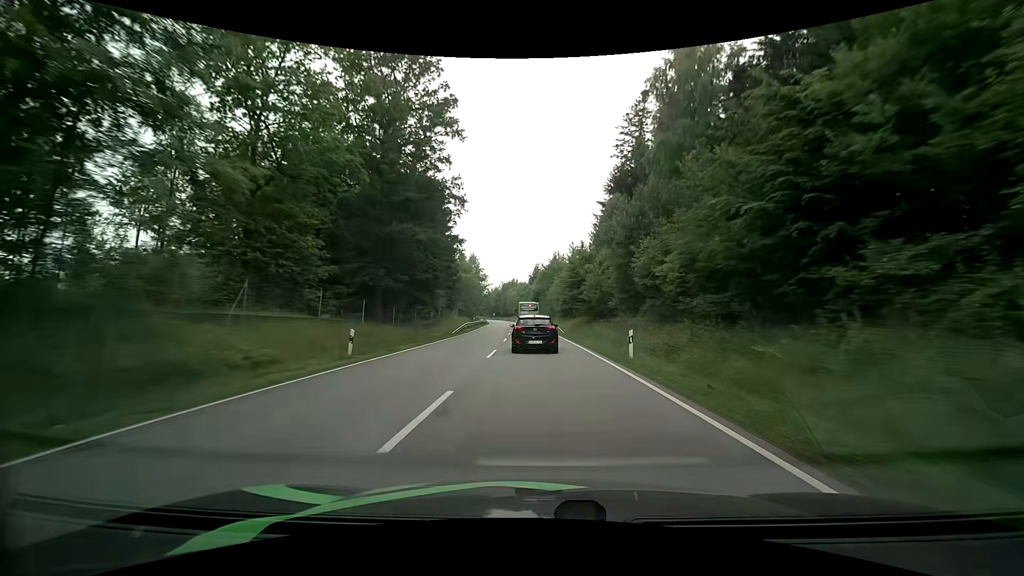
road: primary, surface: asphalt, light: Day
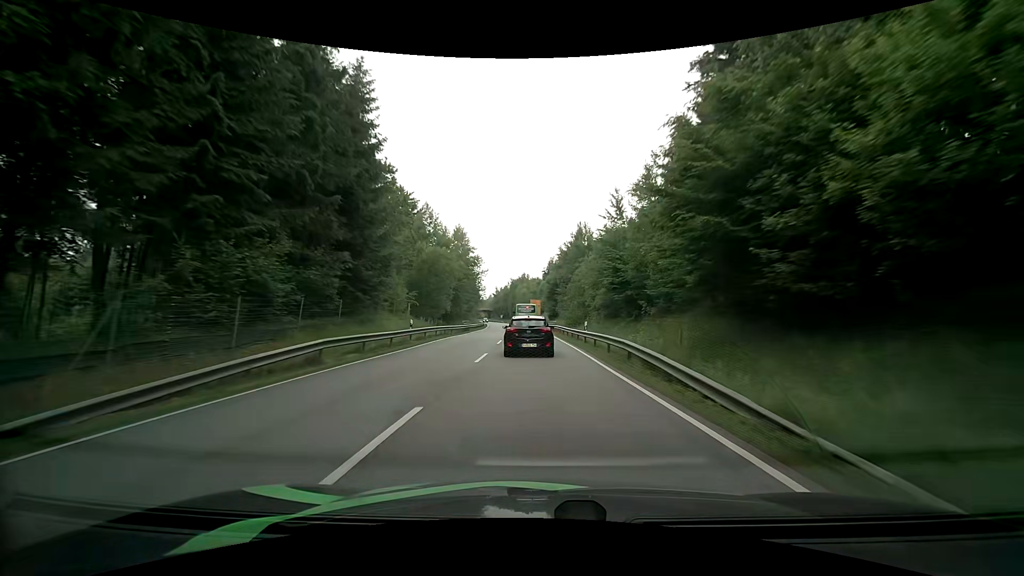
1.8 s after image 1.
(-0.3, +37.2) m; -1°
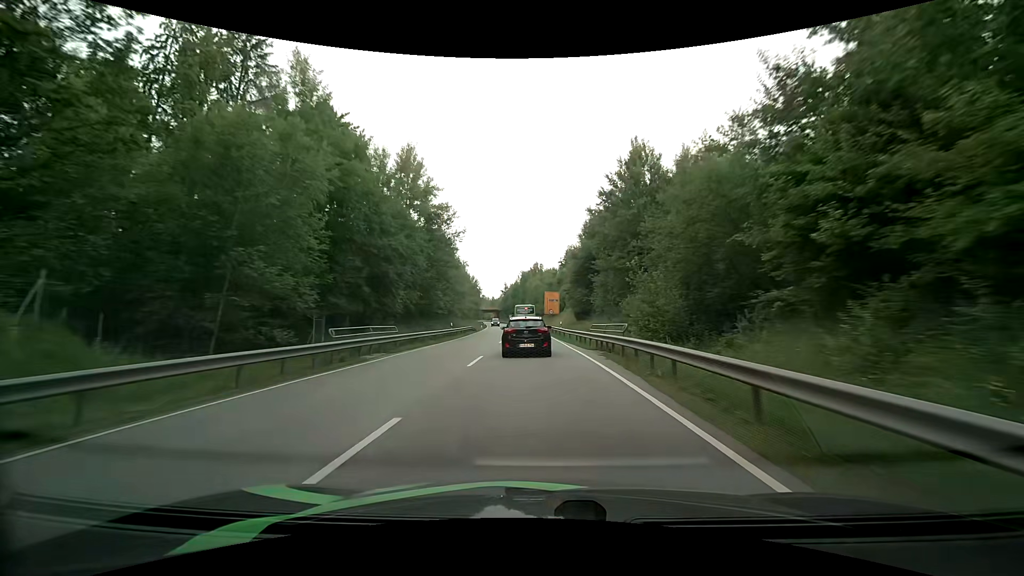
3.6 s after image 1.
(-0.6, +36.5) m; -2°
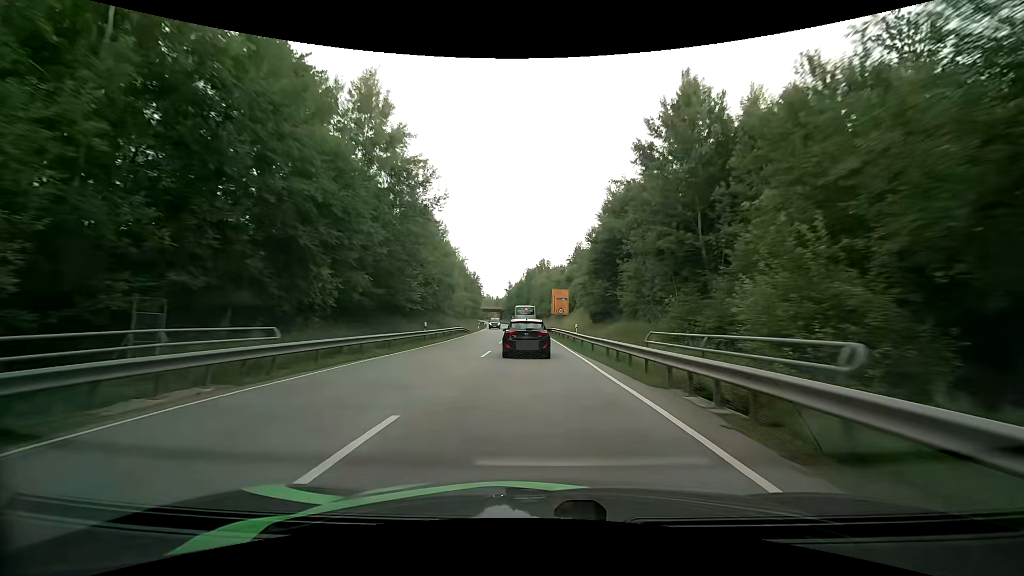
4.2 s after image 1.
(-0.1, +11.9) m; -1°
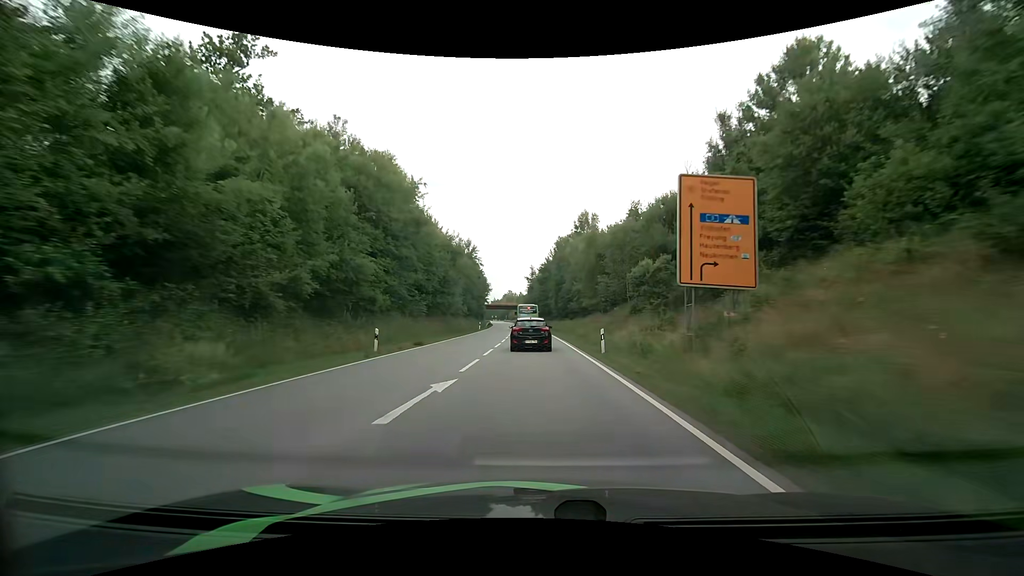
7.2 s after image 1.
(-1.4, +60.8) m; -3°
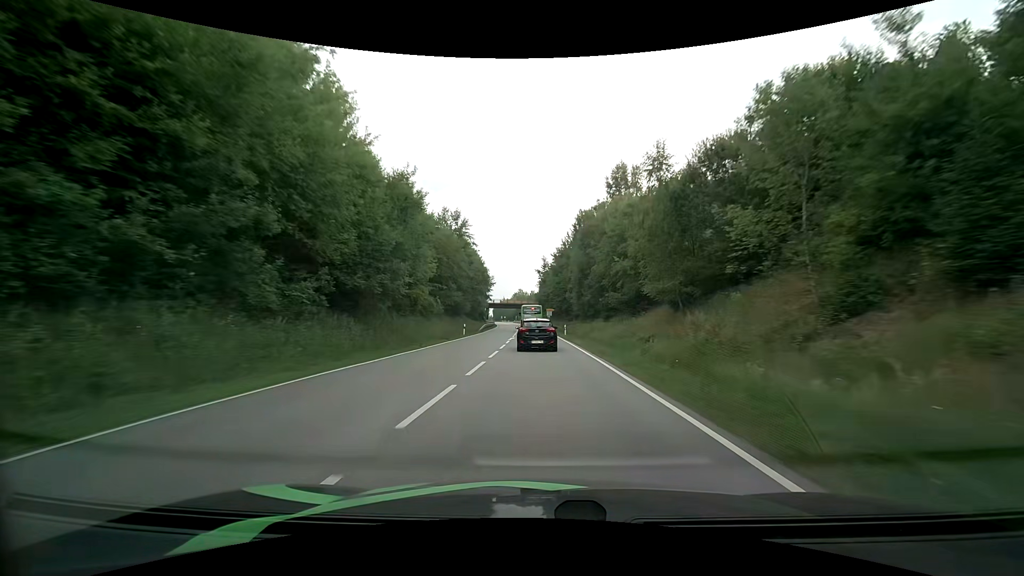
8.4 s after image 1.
(-0.3, +25.0) m; -2°
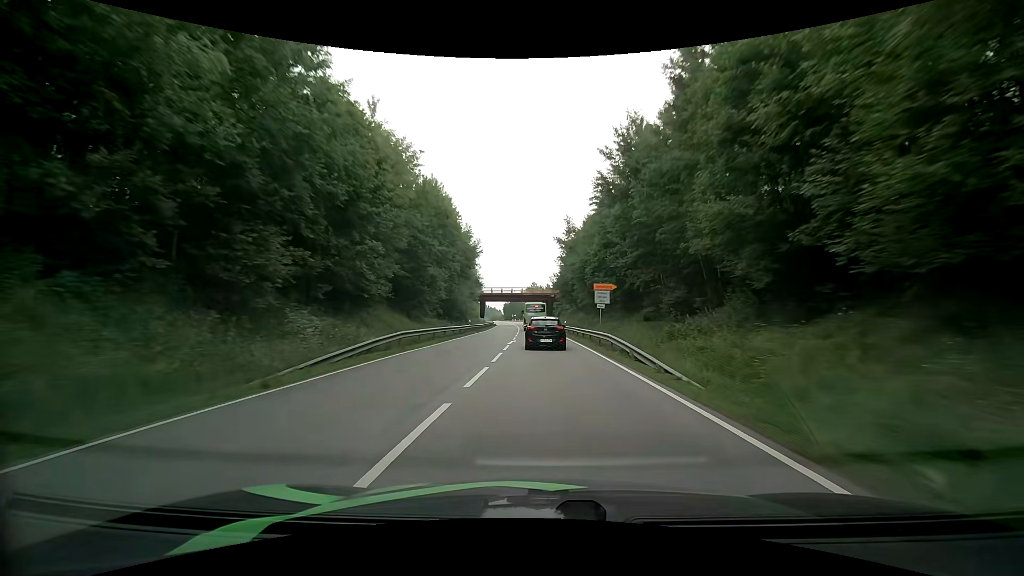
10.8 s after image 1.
(-0.6, +50.5) m; -1°
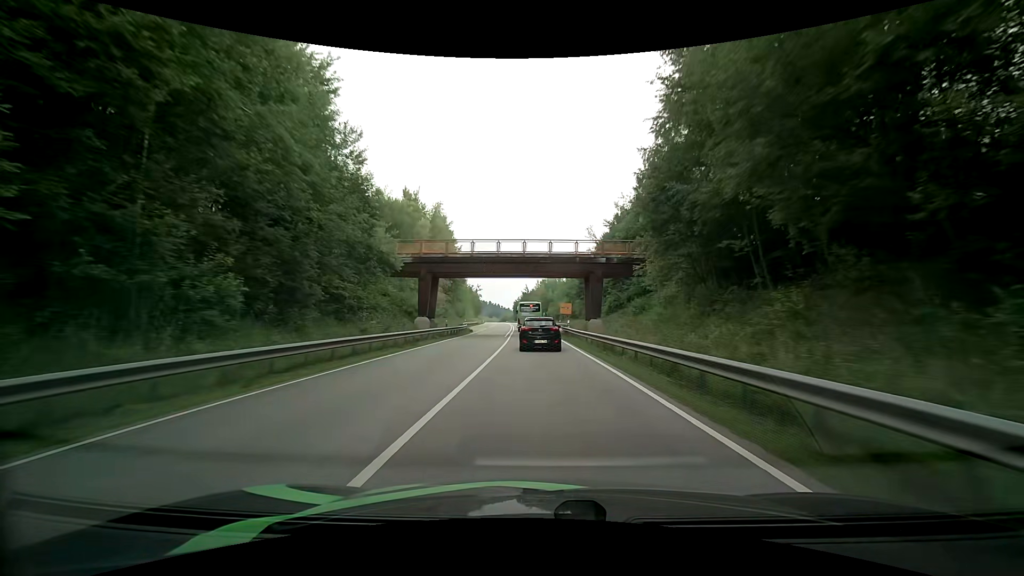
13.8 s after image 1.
(-0.9, +62.5) m; -2°
(0, +10) (0, +20) (-1, +30) (-1, +40) (-1, +50) (-2, +60) (-2, +70) (-3, +80) (-3, +90) (-4, +100) m
